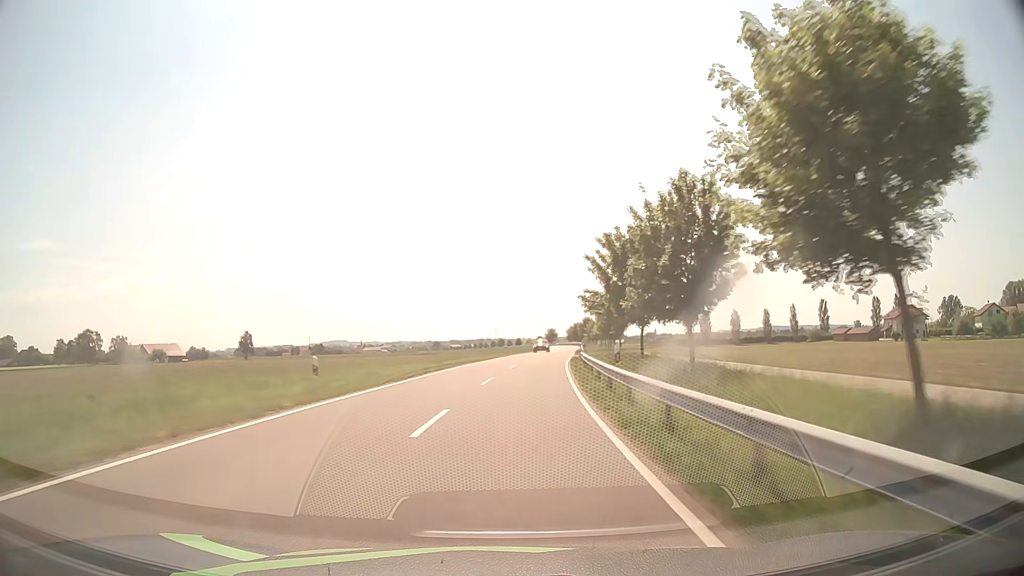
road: tertiary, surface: asphalt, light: Day
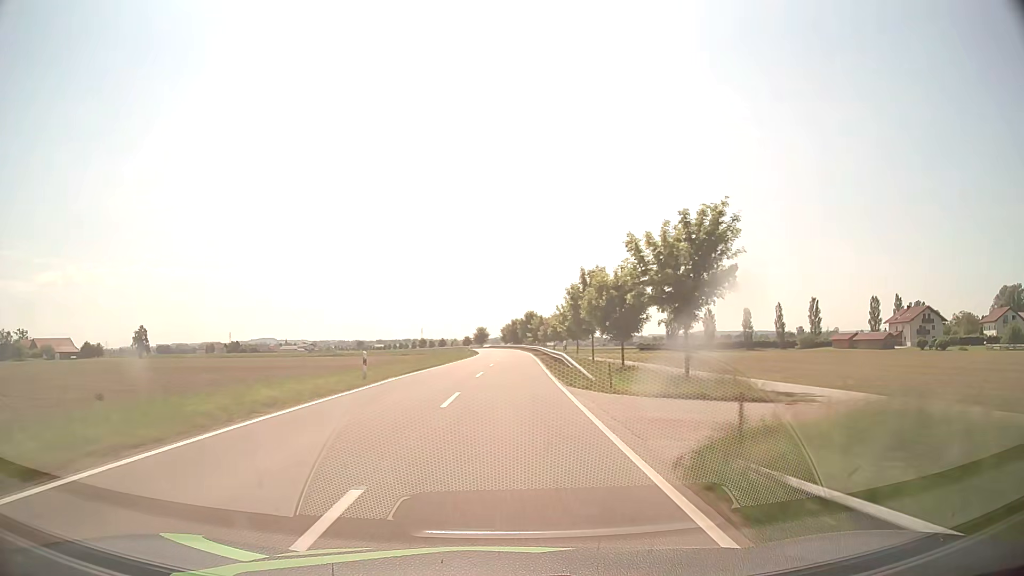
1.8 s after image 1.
(+2.5, +43.0) m; +6°
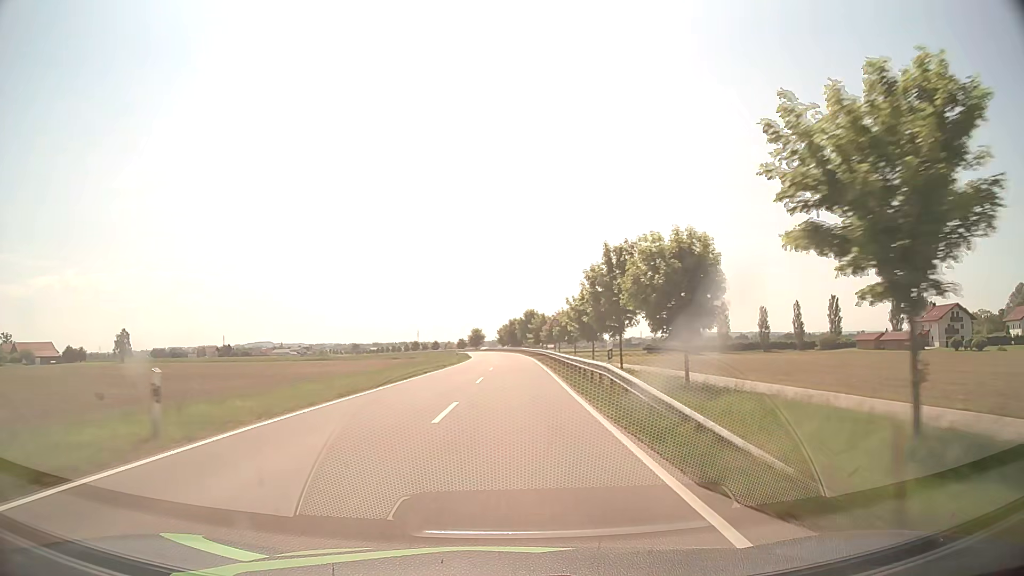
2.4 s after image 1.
(0.0, +14.3) m; 0°
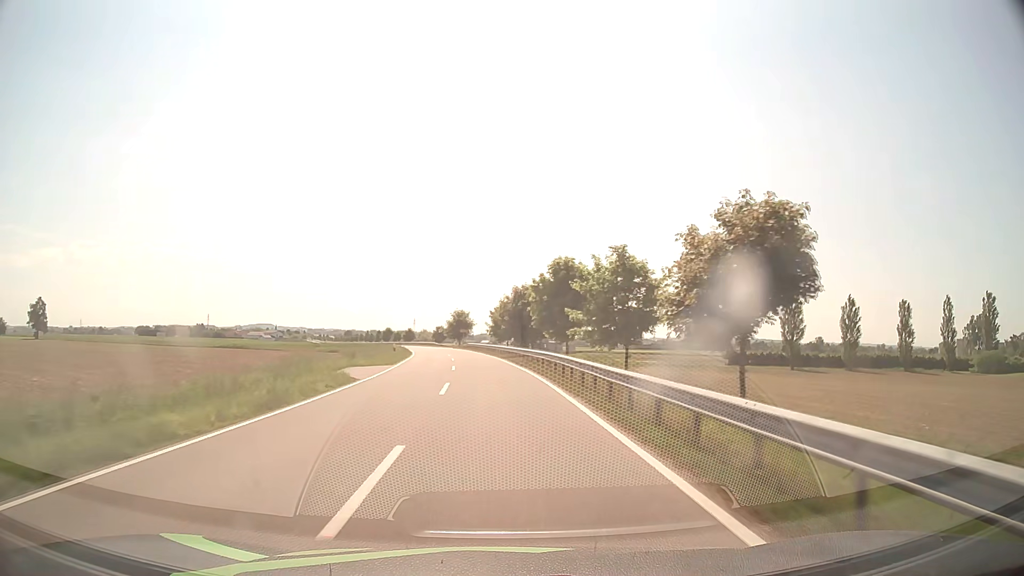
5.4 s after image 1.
(+0.5, +65.9) m; 0°
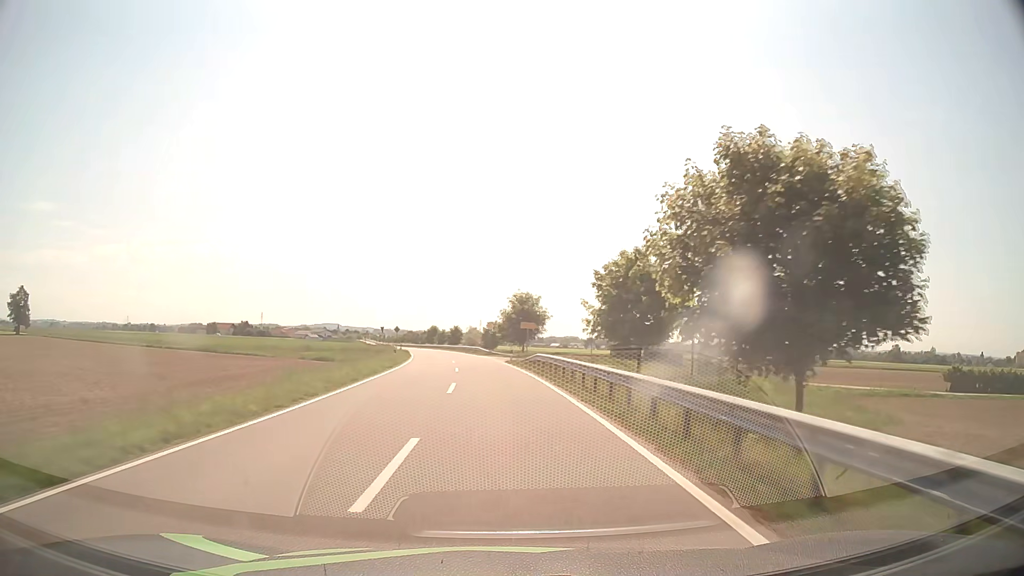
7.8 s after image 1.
(-2.5, +46.9) m; -6°
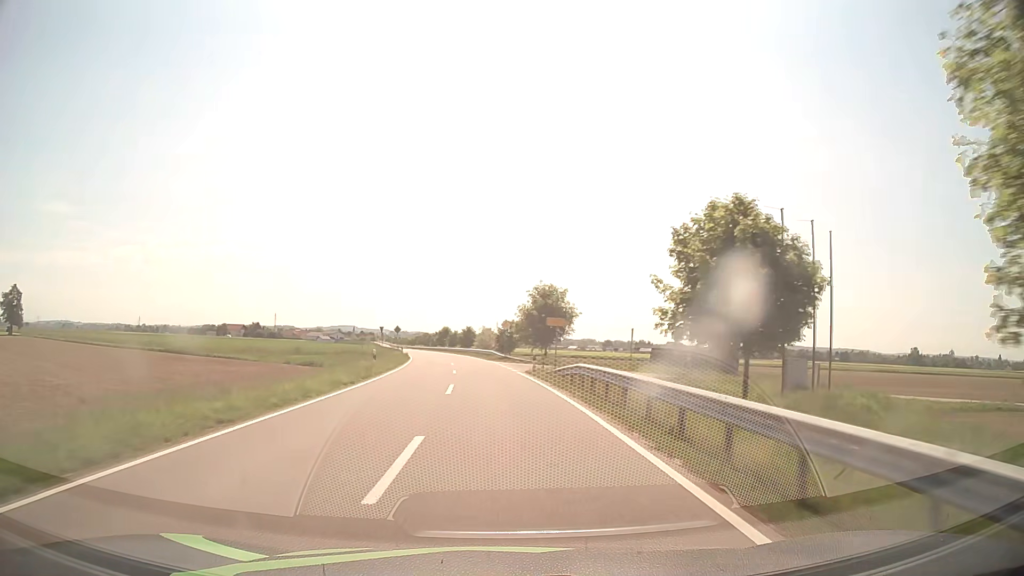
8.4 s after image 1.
(-0.2, +11.6) m; -2°
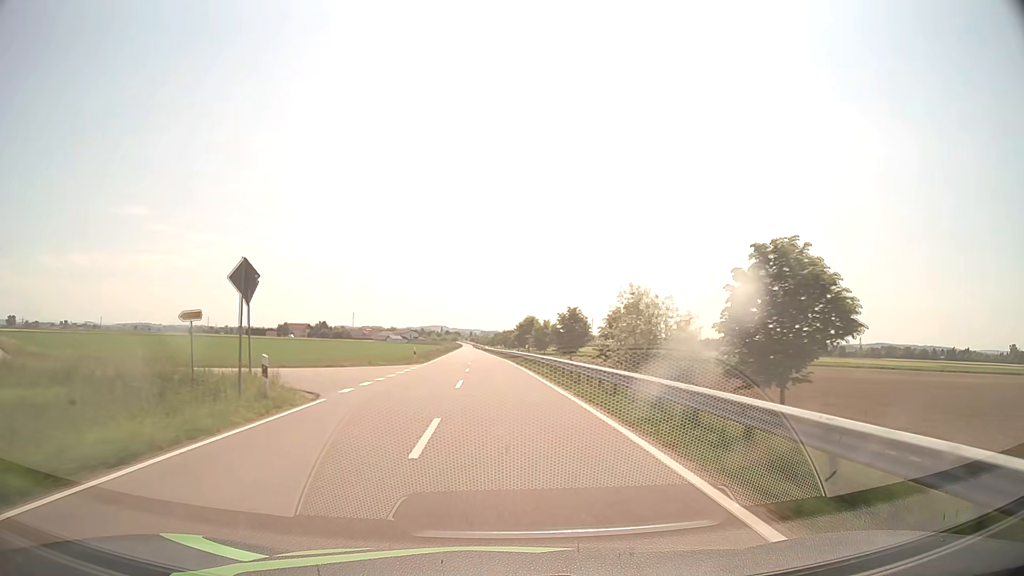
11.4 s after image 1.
(-3.7, +57.2) m; -8°
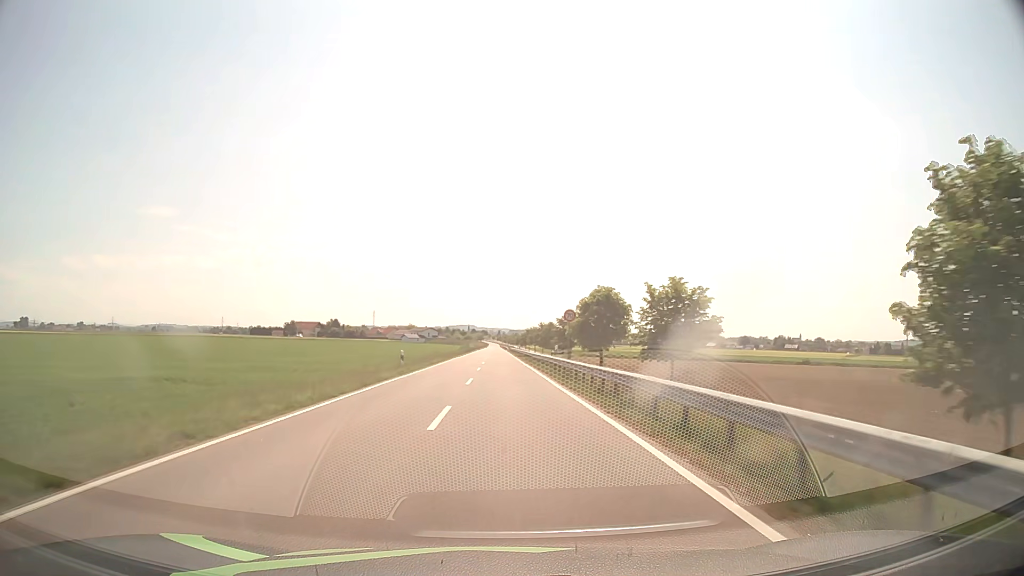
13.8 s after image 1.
(-1.4, +45.5) m; -3°
(0, +10) (0, +20) (0, +30) (0, +40) (0, +50) (0, +60) (-1, +70) (-1, +80) (-1, +90) (-1, +100) m
